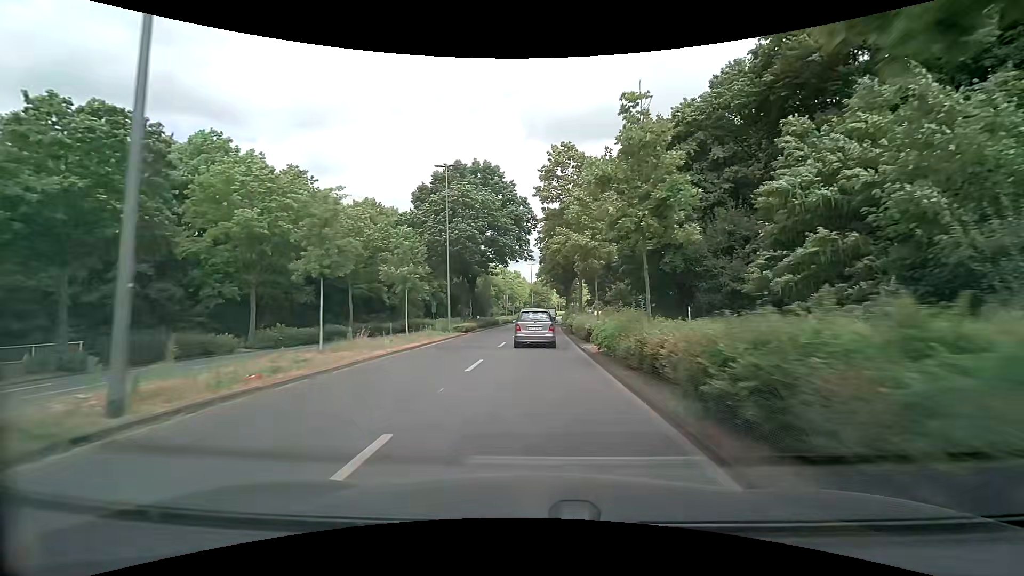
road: primary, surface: asphalt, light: Day
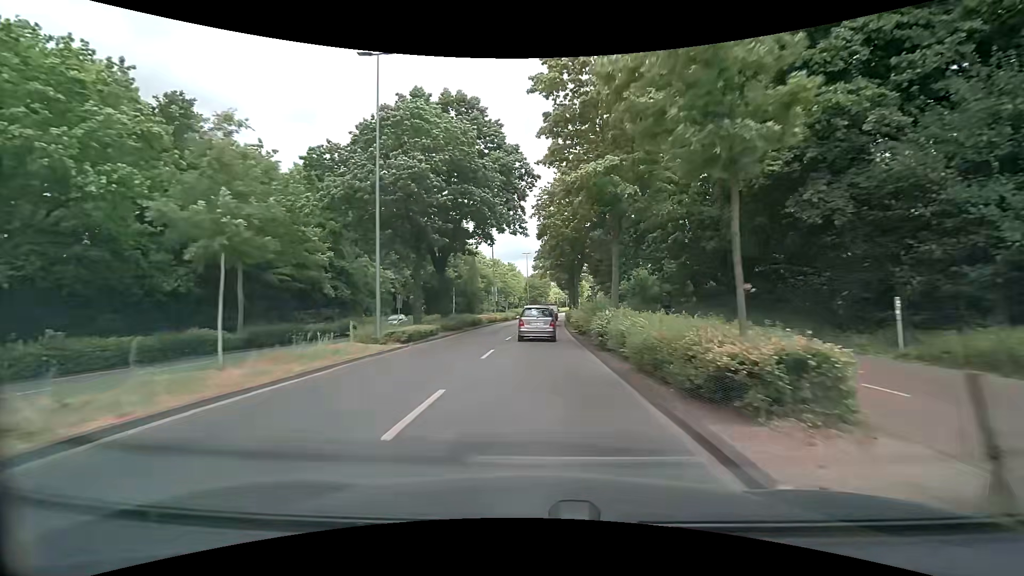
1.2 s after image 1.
(0.0, +15.4) m; 0°
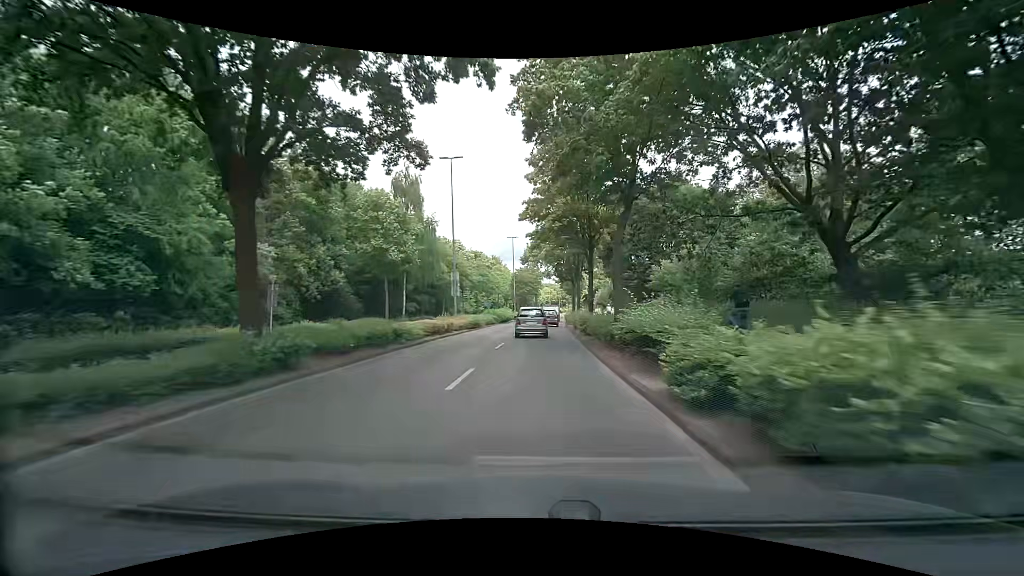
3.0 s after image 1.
(+0.2, +23.1) m; +2°
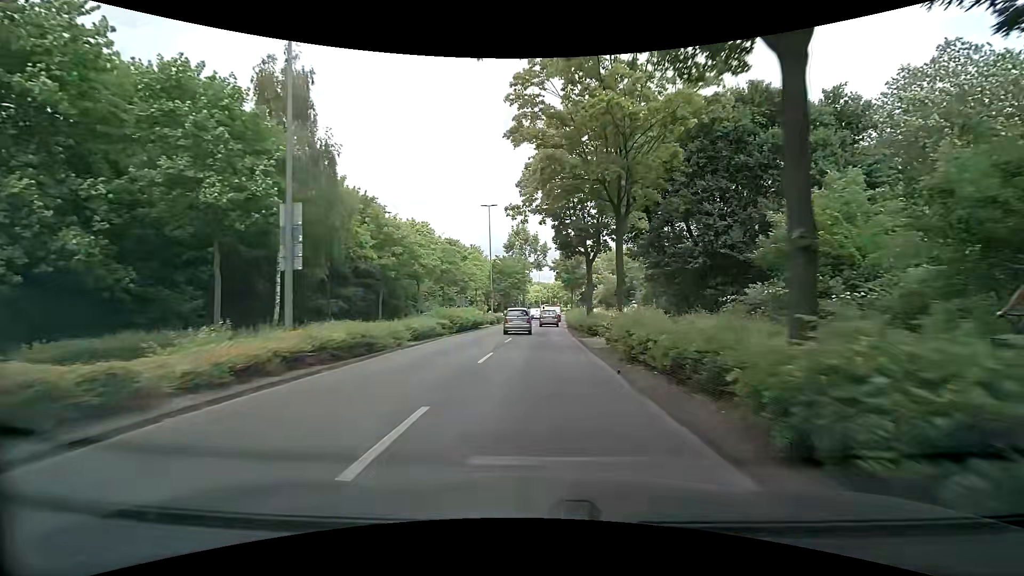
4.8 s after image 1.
(+0.1, +23.0) m; 0°
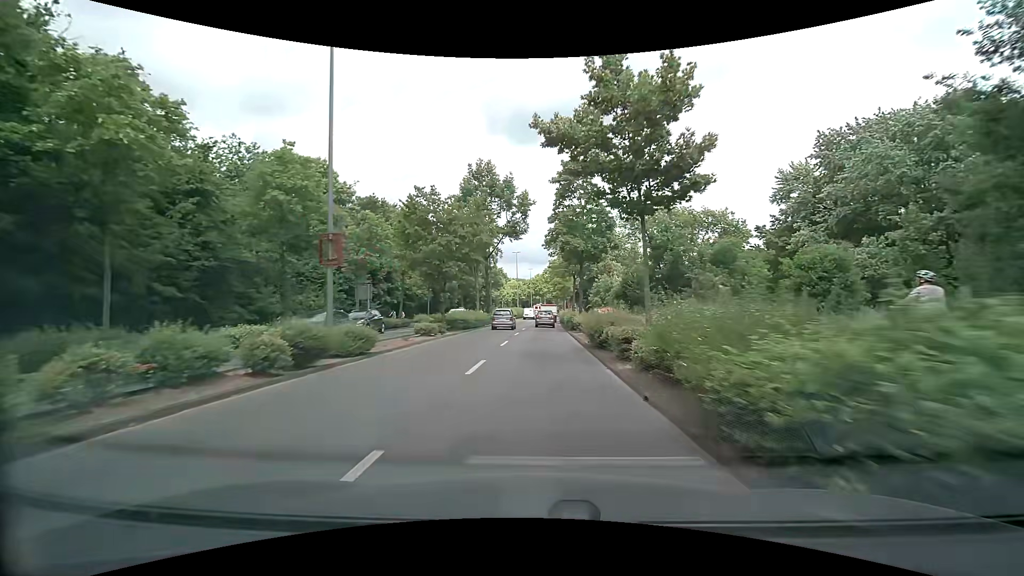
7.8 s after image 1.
(+1.0, +38.1) m; +3°
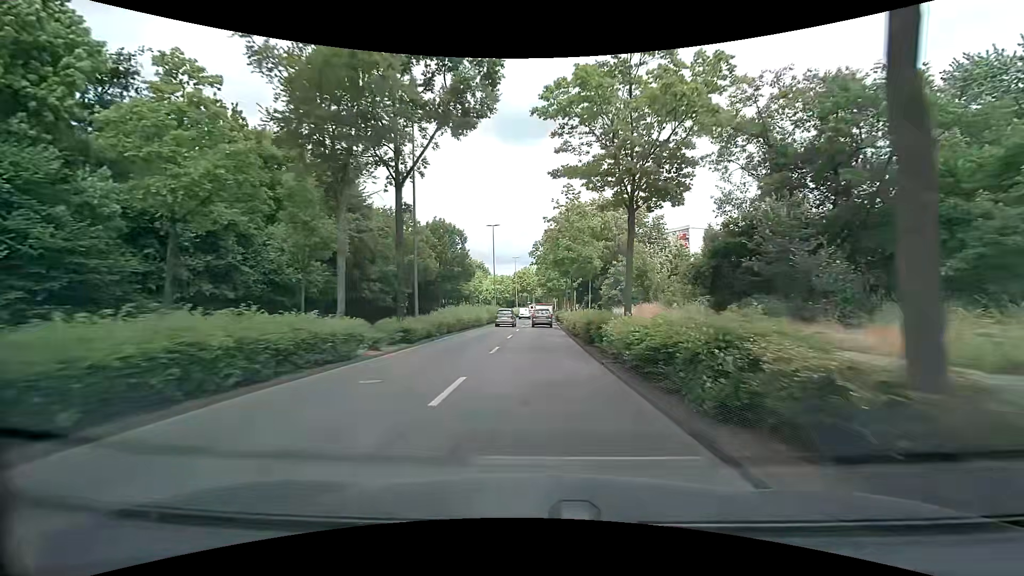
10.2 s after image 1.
(+0.2, +30.5) m; +1°
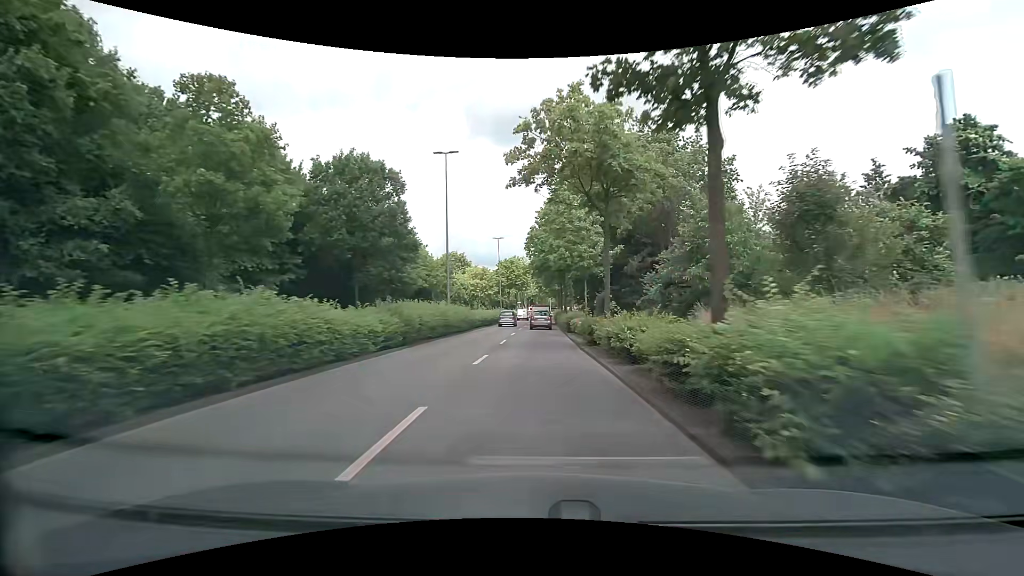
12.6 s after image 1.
(+0.4, +30.4) m; +1°
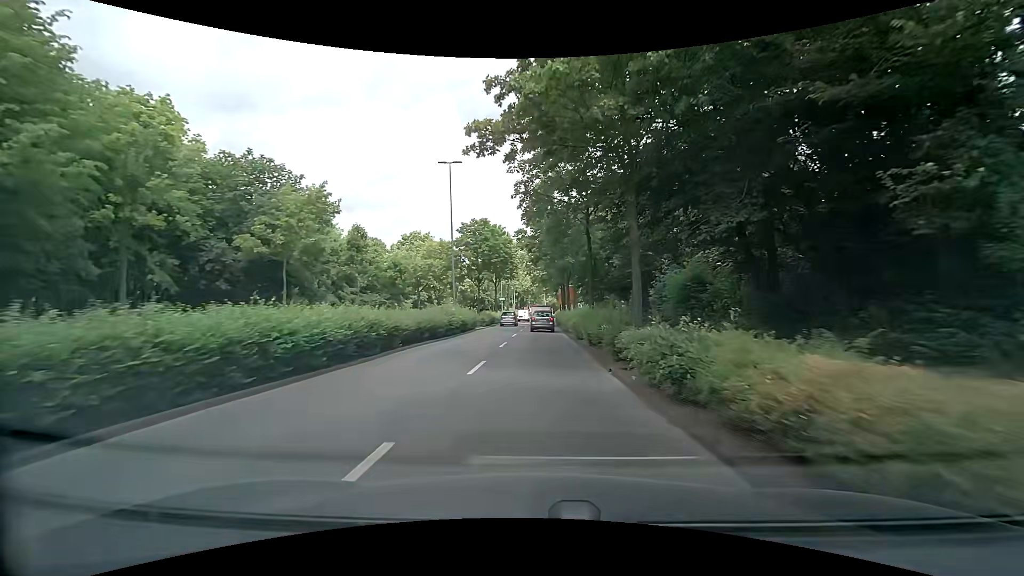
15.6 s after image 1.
(+0.5, +37.9) m; +1°
(0, +10) (0, +20) (+1, +30) (+1, +40) (+1, +50) (+1, +60) (+2, +70) (+2, +80) (+3, +90) (+3, +100) m
